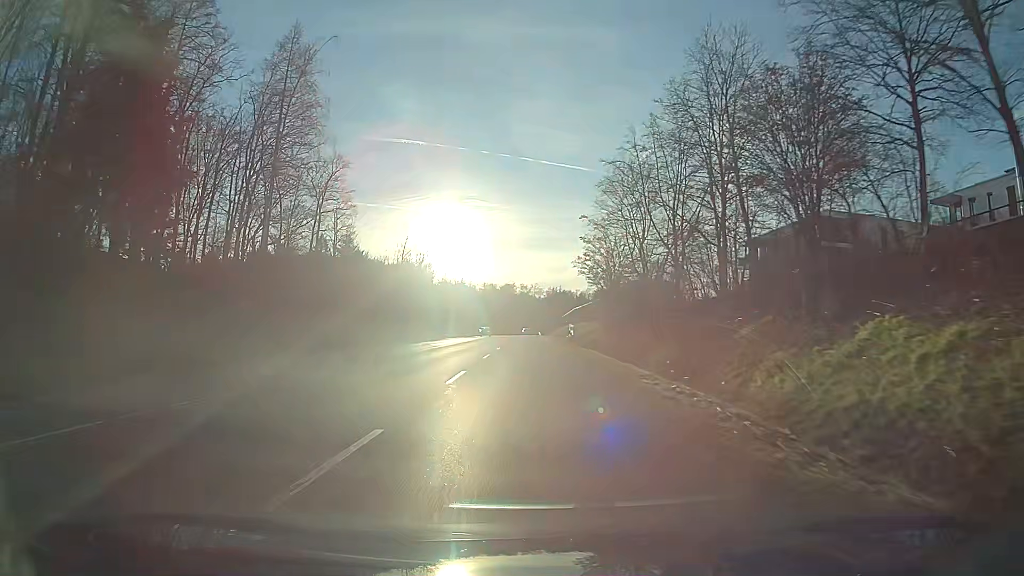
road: secondary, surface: asphalt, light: Day
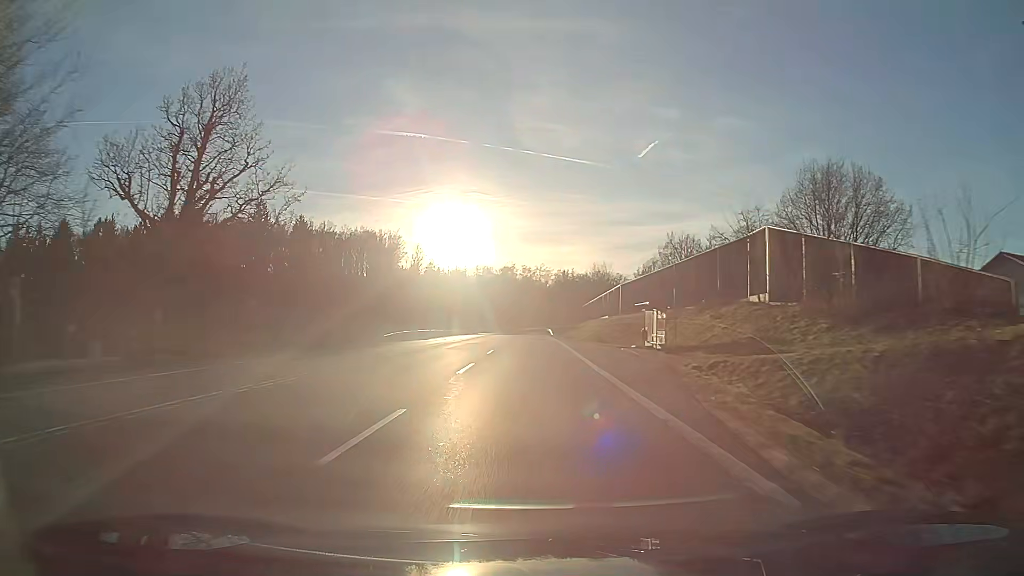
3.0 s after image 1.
(-0.3, +72.5) m; 0°
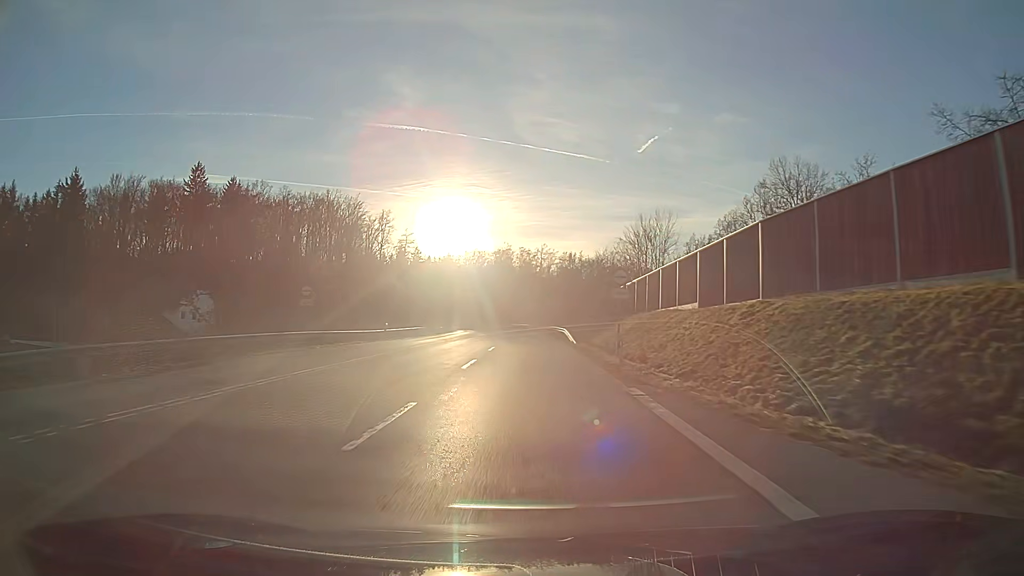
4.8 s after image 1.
(0.0, +45.4) m; 0°
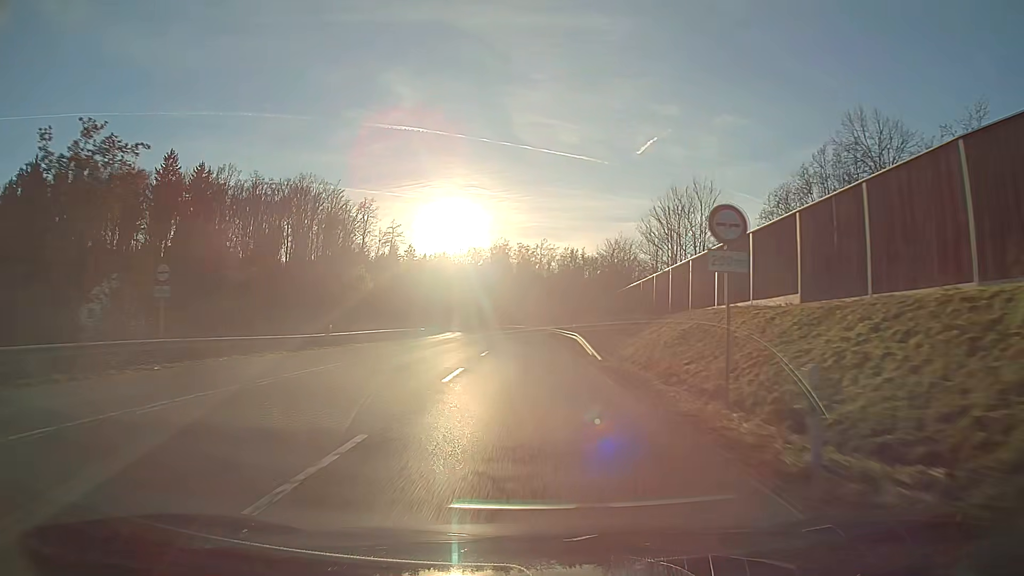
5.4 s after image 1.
(0.0, +15.0) m; 0°
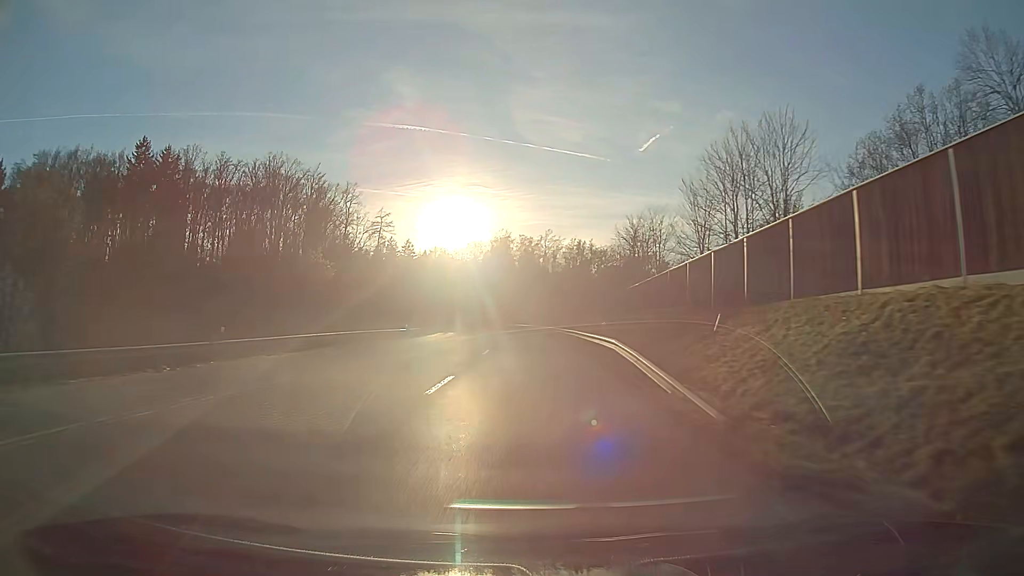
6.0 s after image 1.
(0.0, +14.9) m; 0°
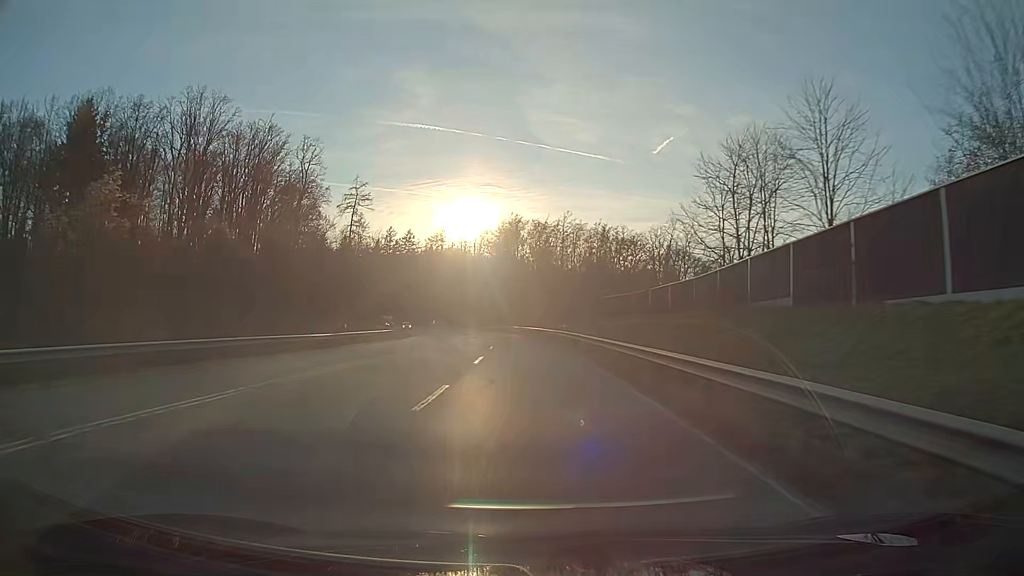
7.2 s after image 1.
(-0.3, +29.4) m; -1°
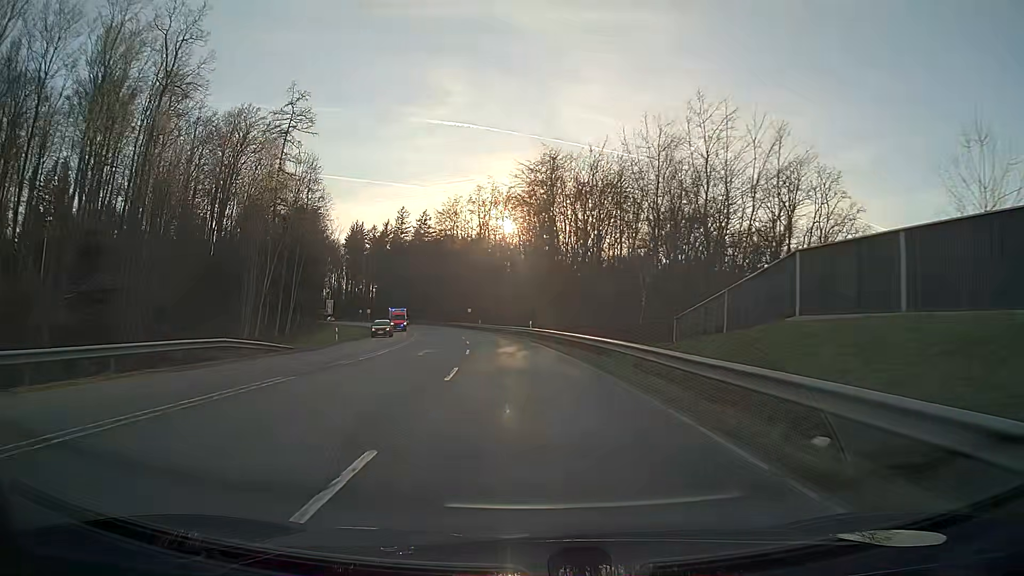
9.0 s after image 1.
(-1.1, +43.3) m; -3°
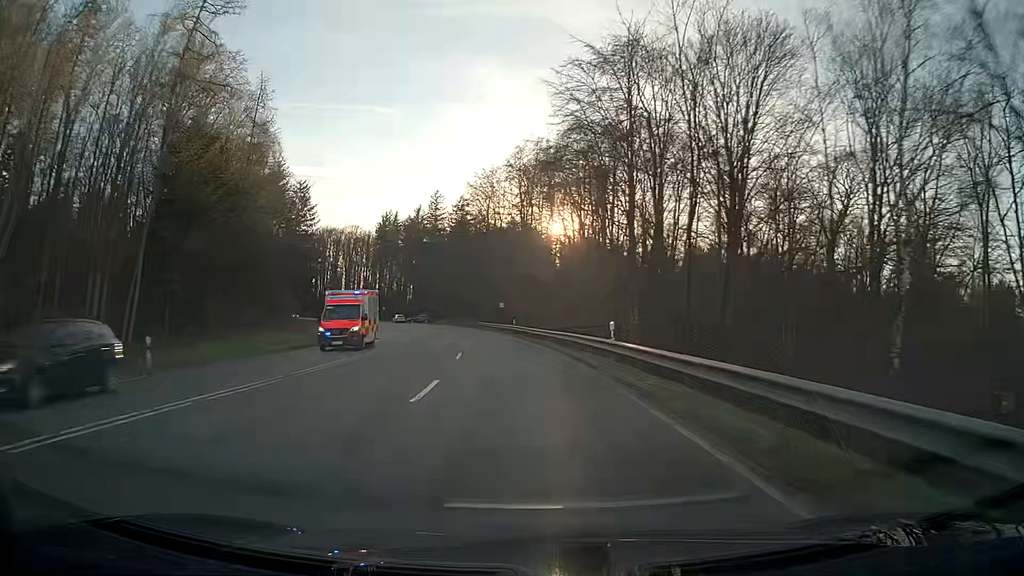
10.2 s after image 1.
(-1.0, +28.4) m; -4°
